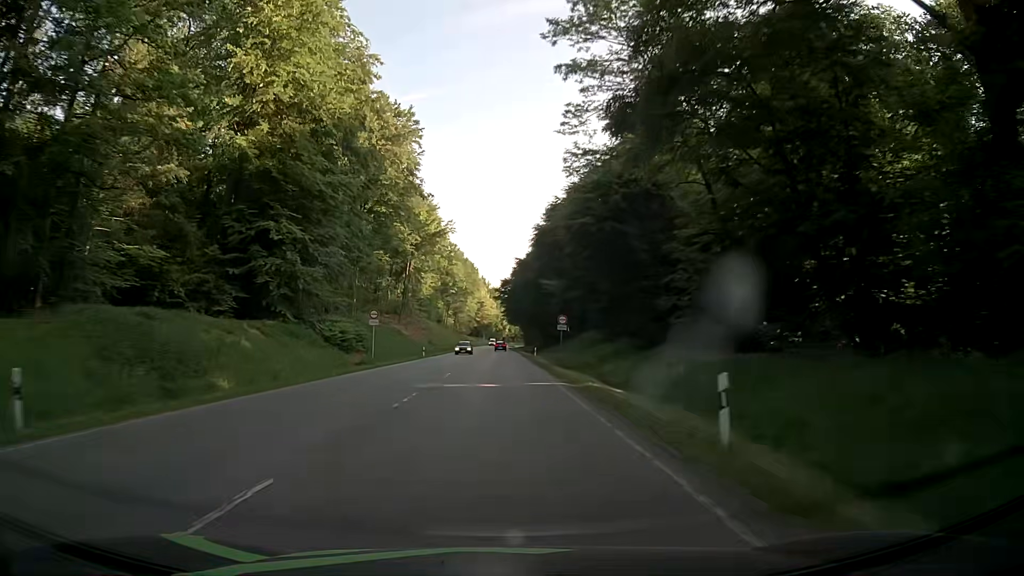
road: secondary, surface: asphalt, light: Day
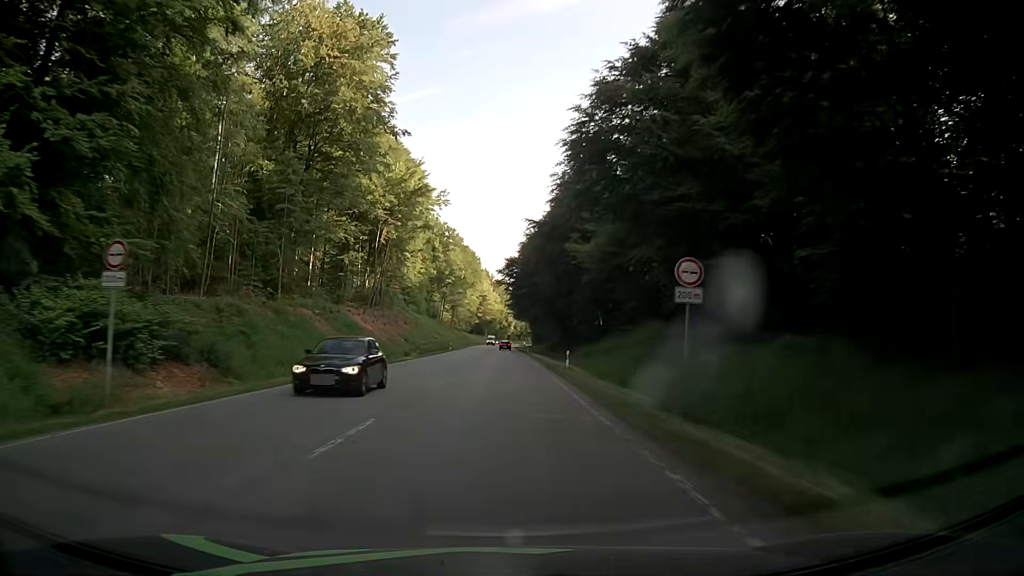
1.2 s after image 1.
(-0.2, +28.8) m; 0°
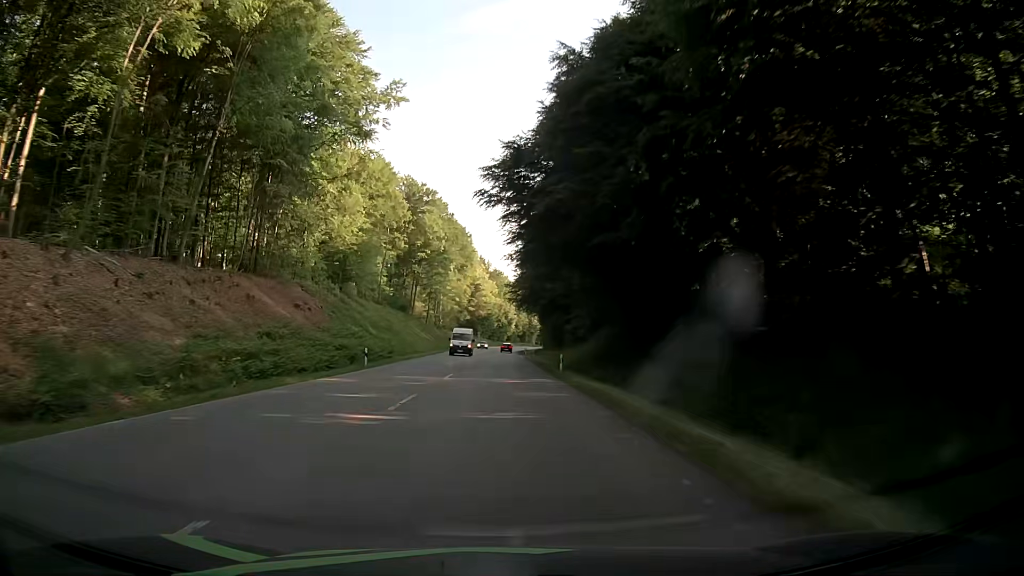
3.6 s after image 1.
(-0.2, +54.4) m; 0°
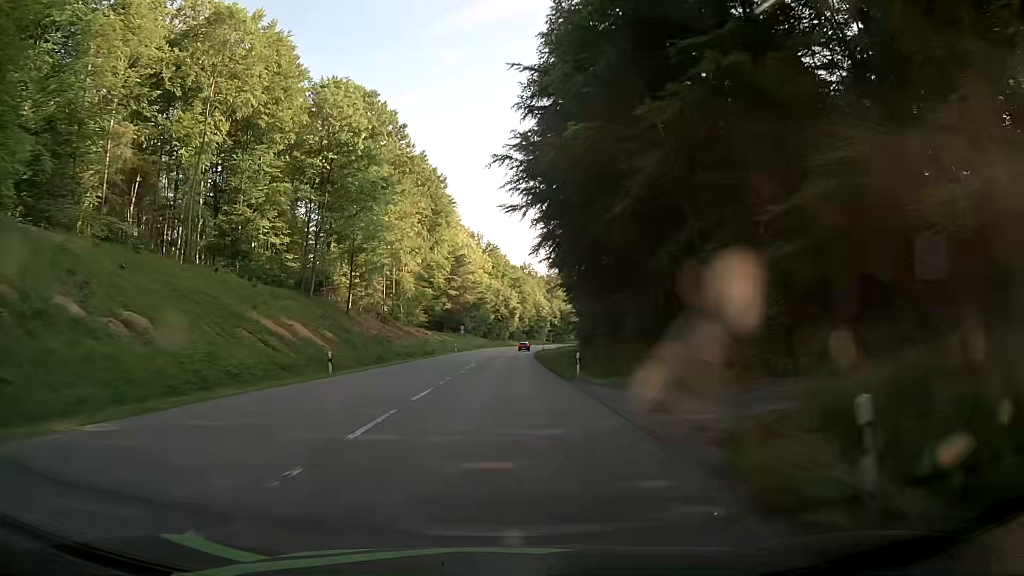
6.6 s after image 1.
(0.0, +64.6) m; 0°
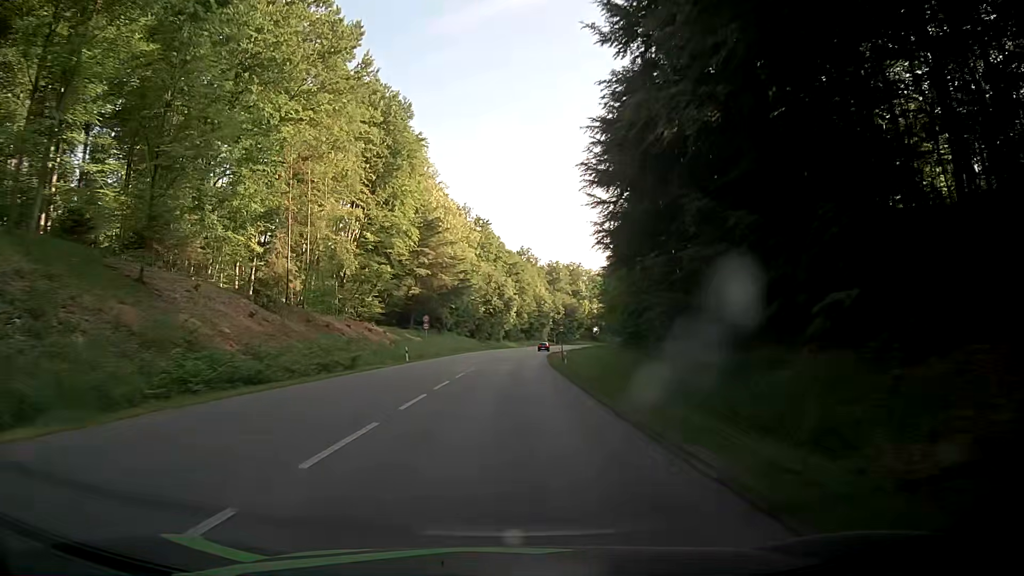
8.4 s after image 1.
(+0.2, +37.9) m; +1°
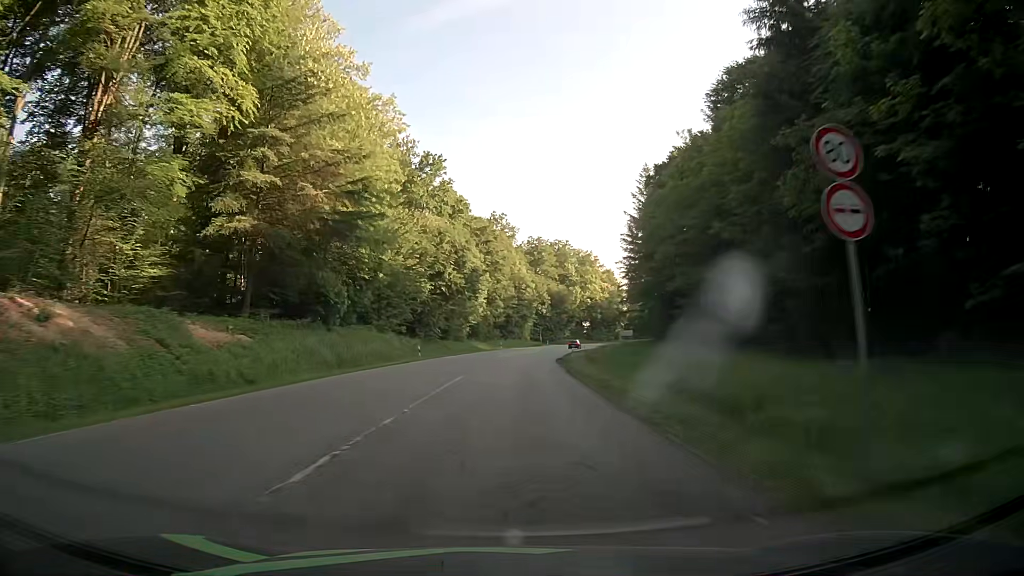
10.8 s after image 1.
(+0.7, +50.2) m; +2°
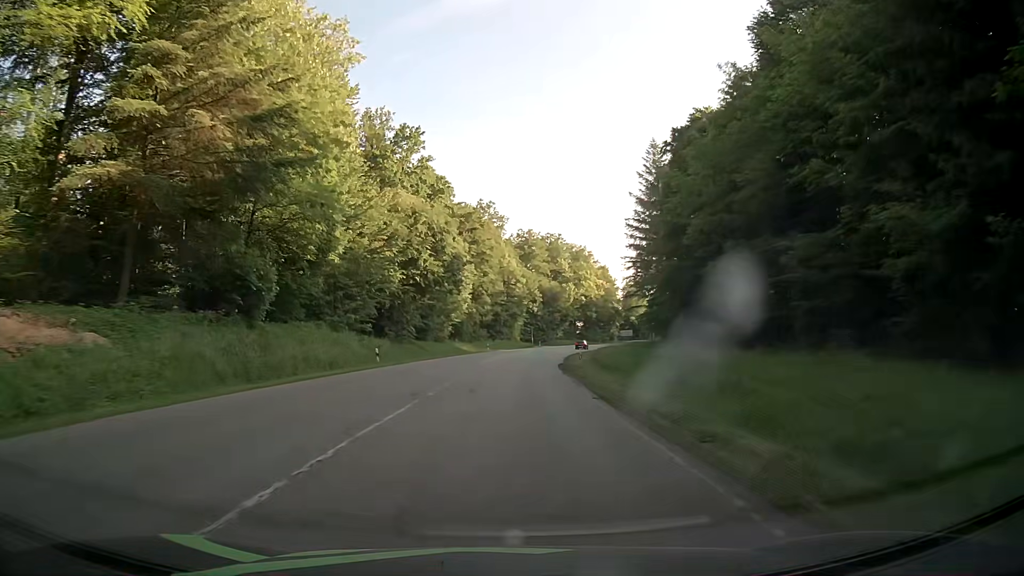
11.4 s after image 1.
(+0.1, +12.5) m; +1°
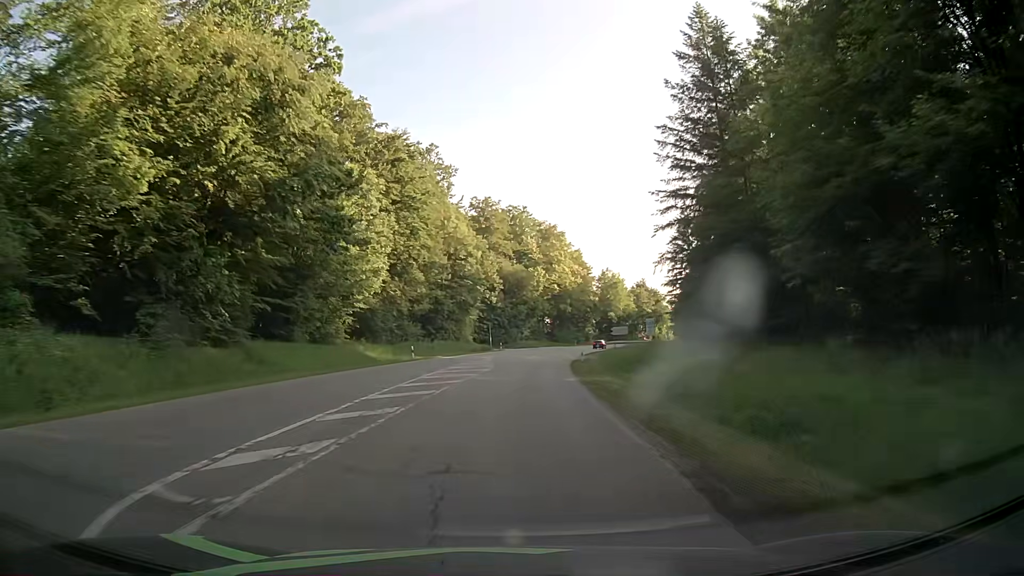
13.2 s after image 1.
(+0.8, +37.5) m; +3°
(0, +10) (0, +20) (+1, +30) (+2, +40) (+3, +50) (+4, +60) (+6, +70) (+7, +80) (+9, +89) (+12, +99) m
